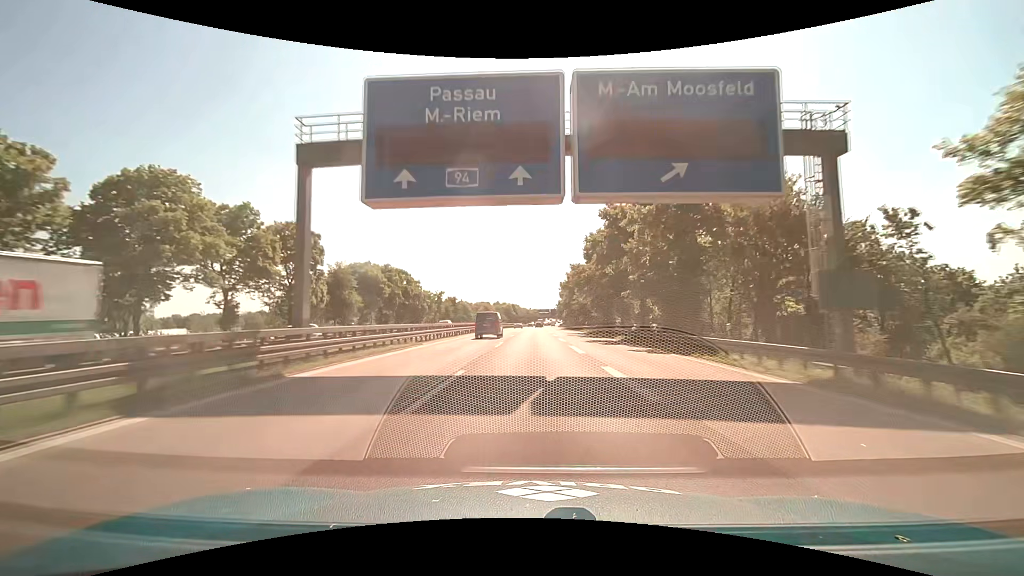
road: motorway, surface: asphalt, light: Day
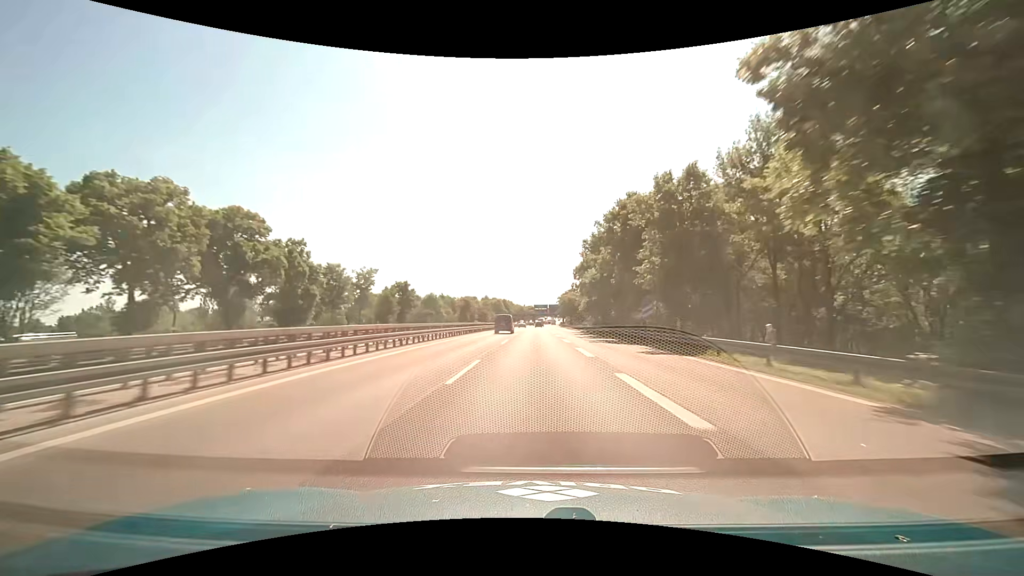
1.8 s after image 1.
(+0.2, +50.8) m; +1°
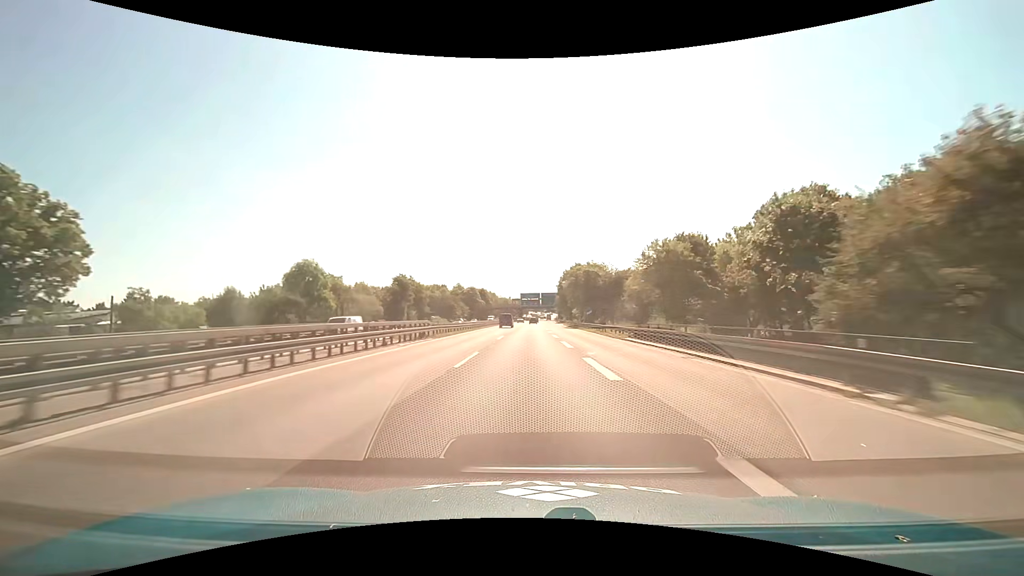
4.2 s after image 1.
(+0.9, +68.4) m; +1°
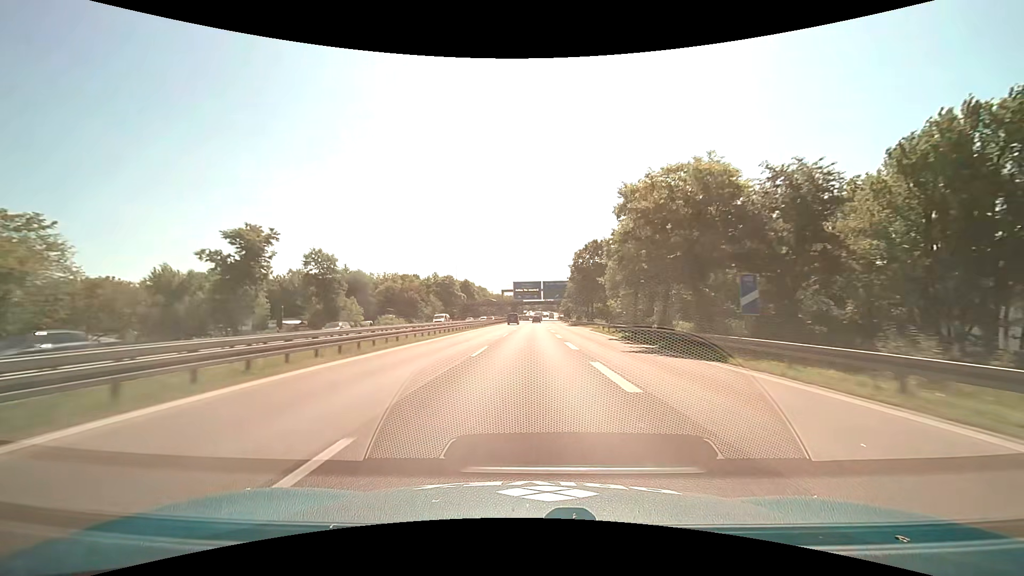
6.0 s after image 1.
(+0.2, +50.0) m; 0°
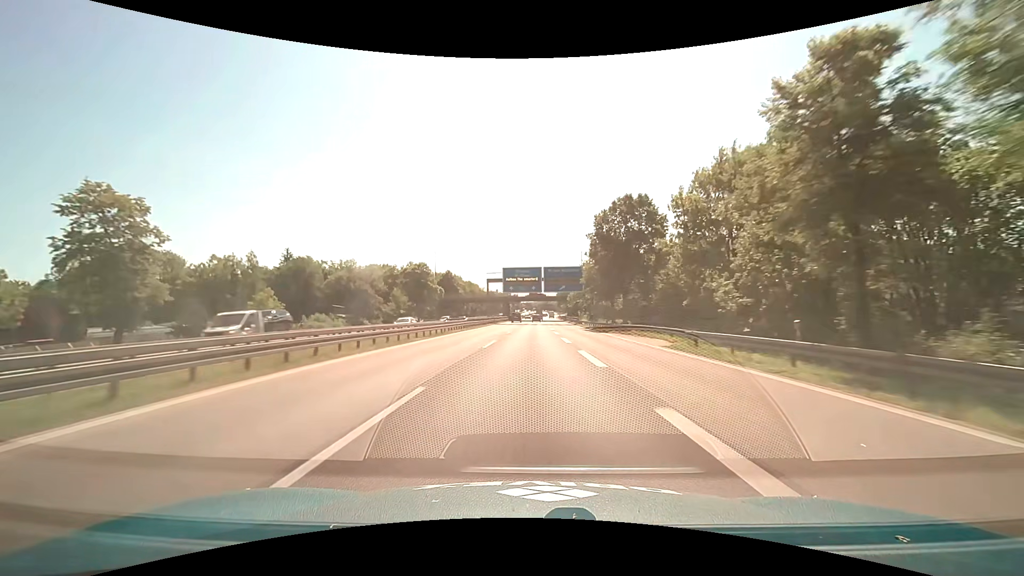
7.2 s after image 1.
(+0.1, +32.0) m; 0°
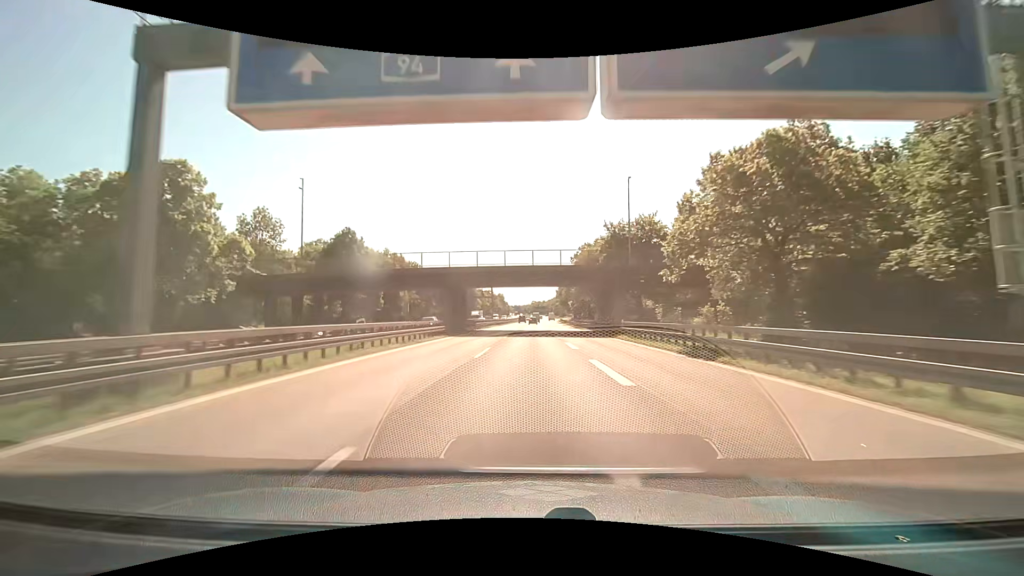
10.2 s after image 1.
(+0.8, +75.4) m; +1°
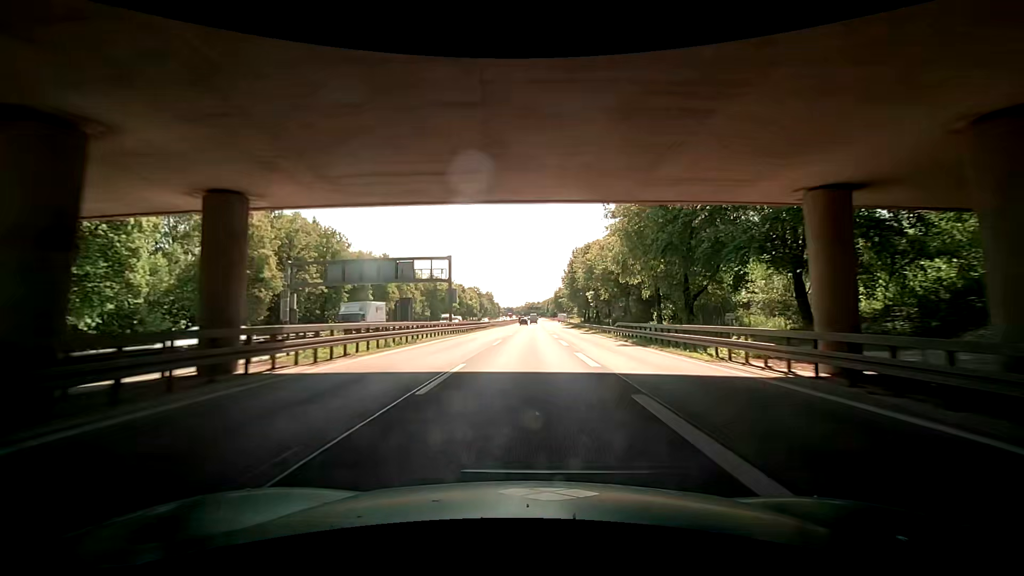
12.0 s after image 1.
(+0.2, +44.3) m; +1°
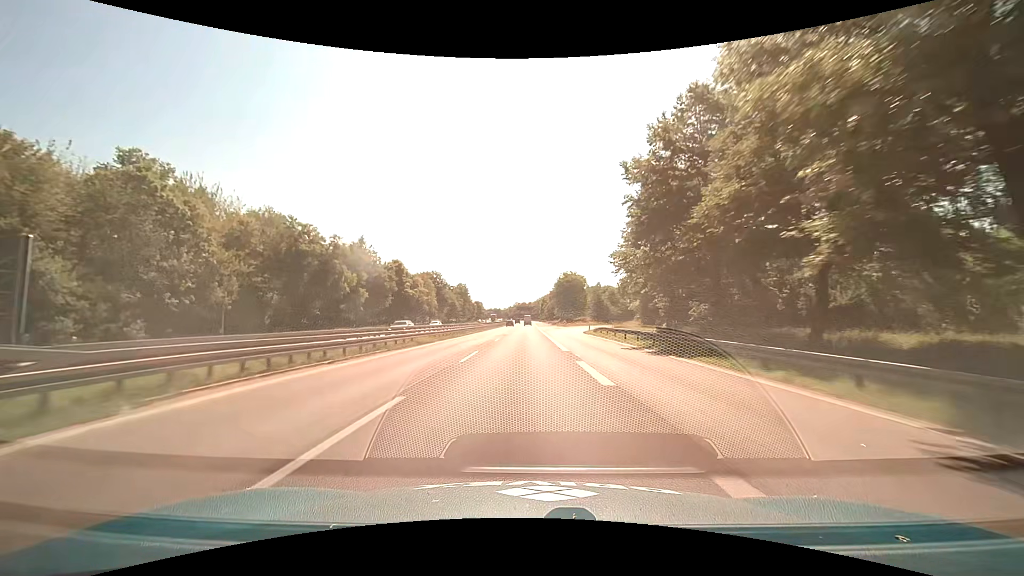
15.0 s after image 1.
(+0.9, +75.7) m; +1°
(0, +10) (0, +20) (0, +30) (0, +40) (0, +50) (0, +60) (0, +70) (0, +80) (-1, +90) (-1, +100) m
